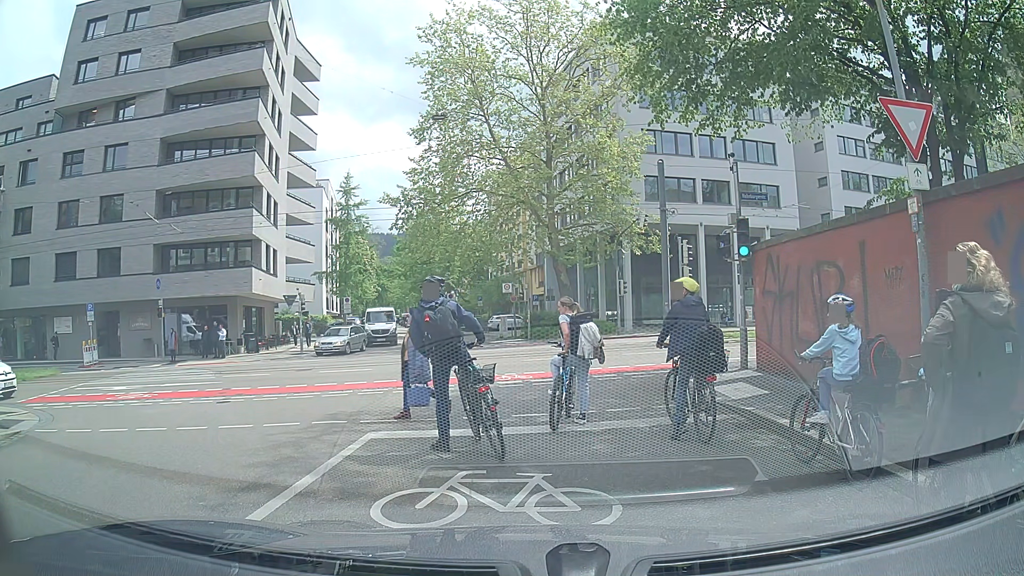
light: Day
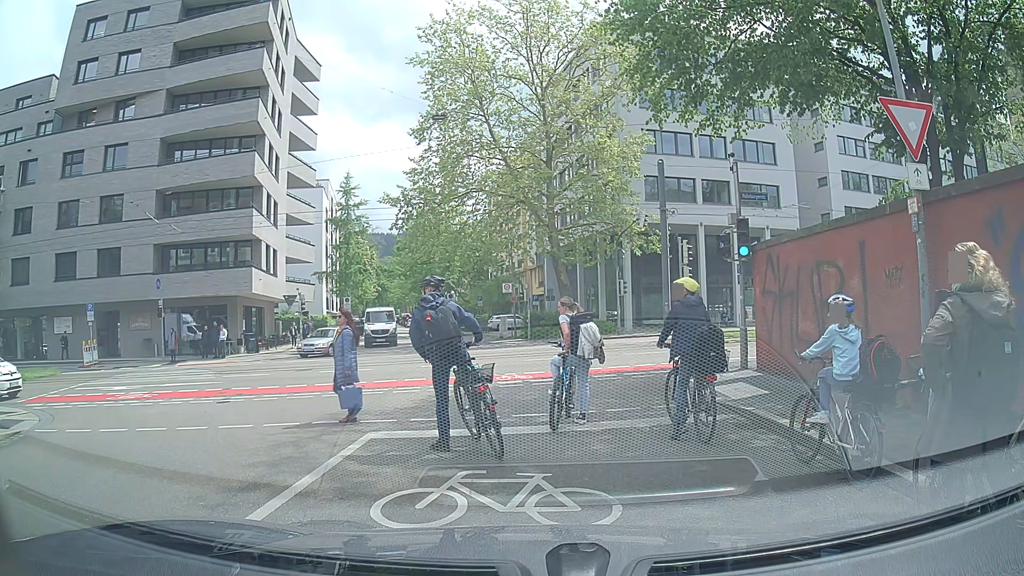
(0.0, 0.0) m; 0°
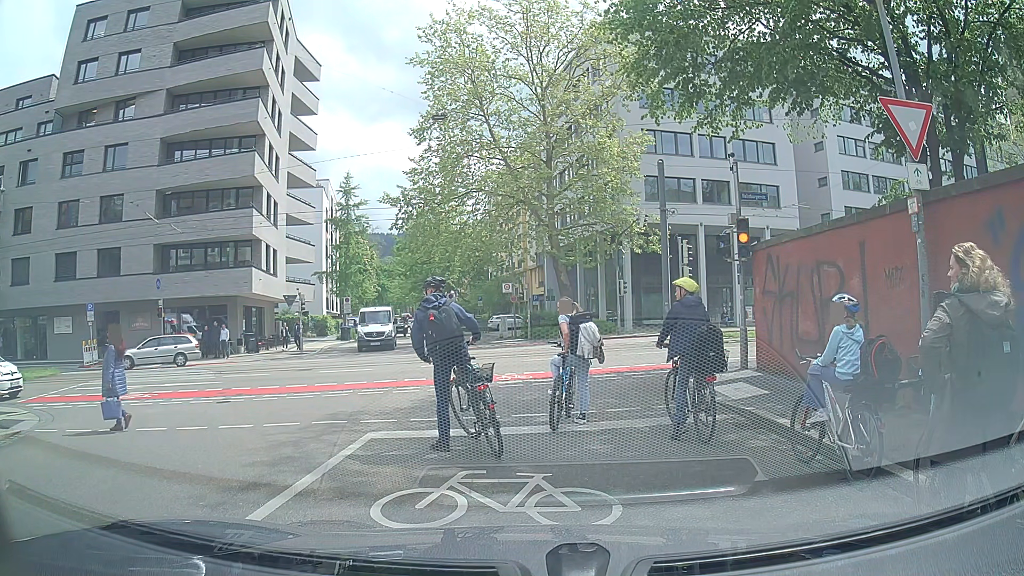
(0.0, 0.0) m; 0°
